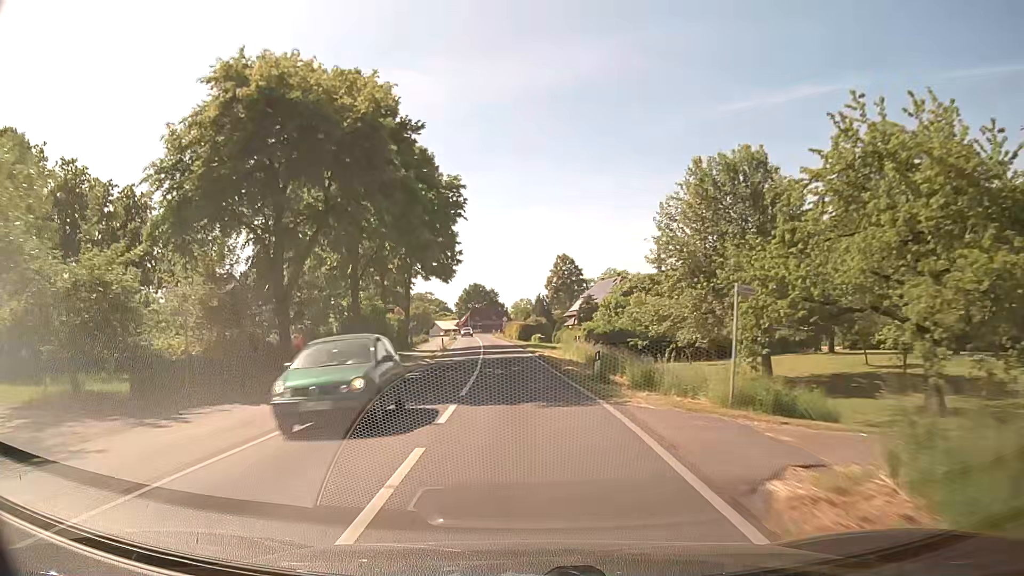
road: secondary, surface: asphalt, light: Day
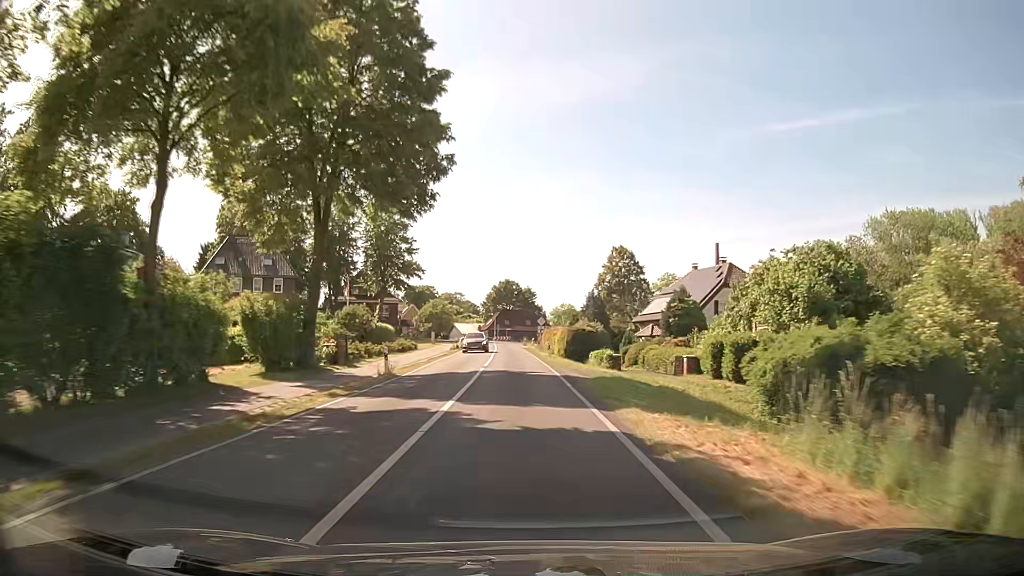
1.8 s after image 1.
(-1.3, +35.5) m; -4°
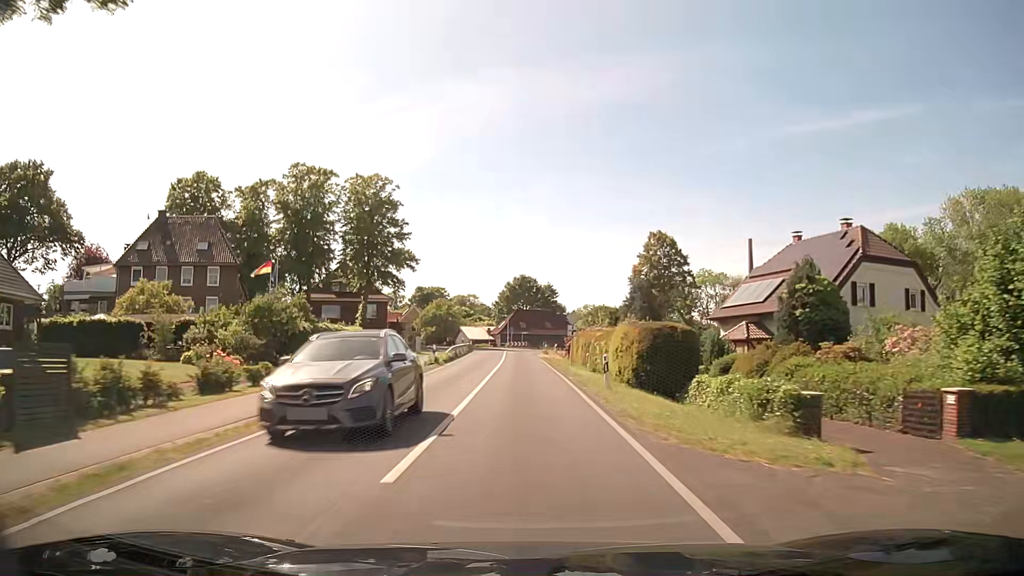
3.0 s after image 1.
(-0.1, +22.2) m; -1°
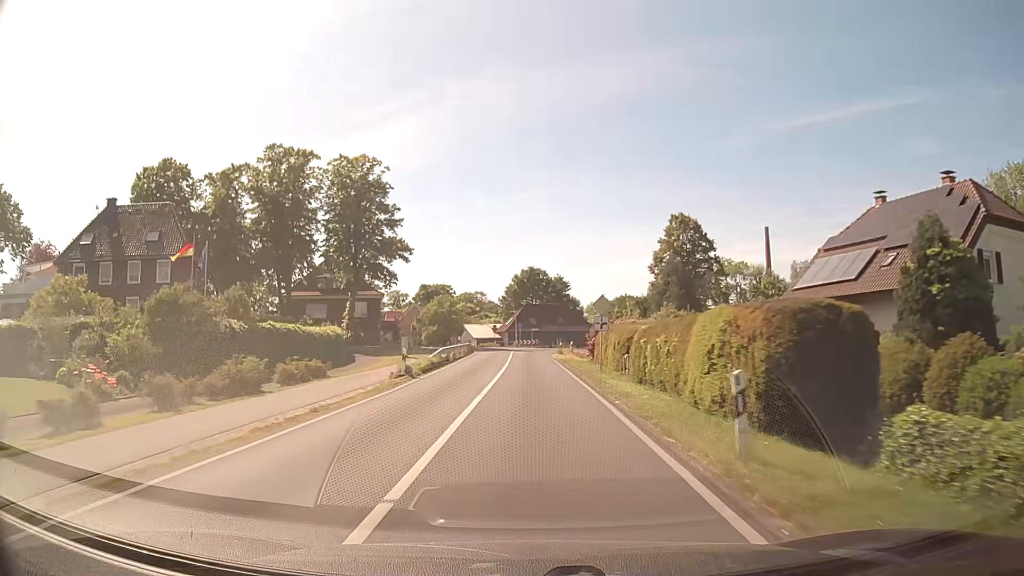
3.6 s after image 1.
(0.0, +10.6) m; -1°
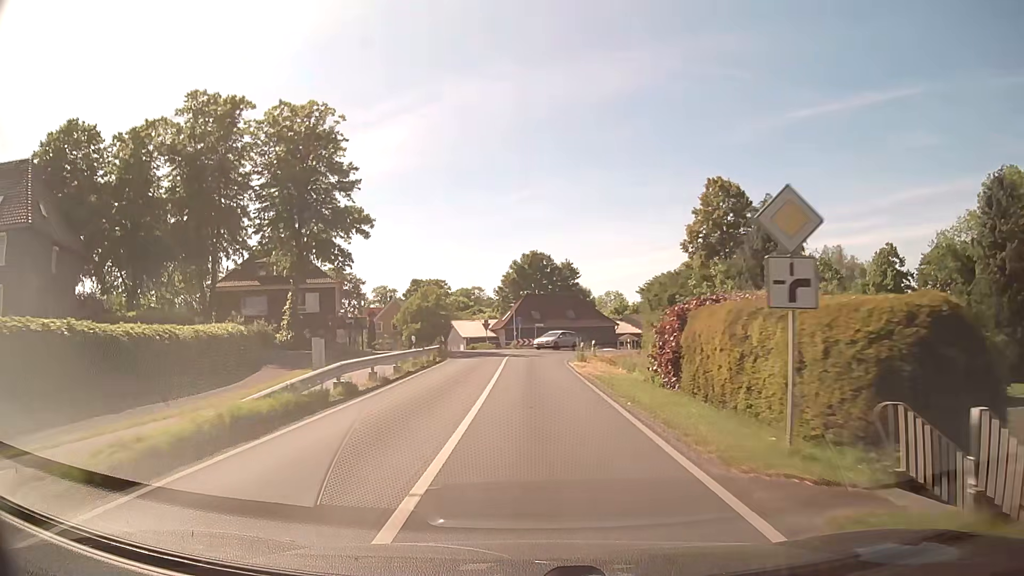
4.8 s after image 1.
(-0.2, +19.6) m; -1°
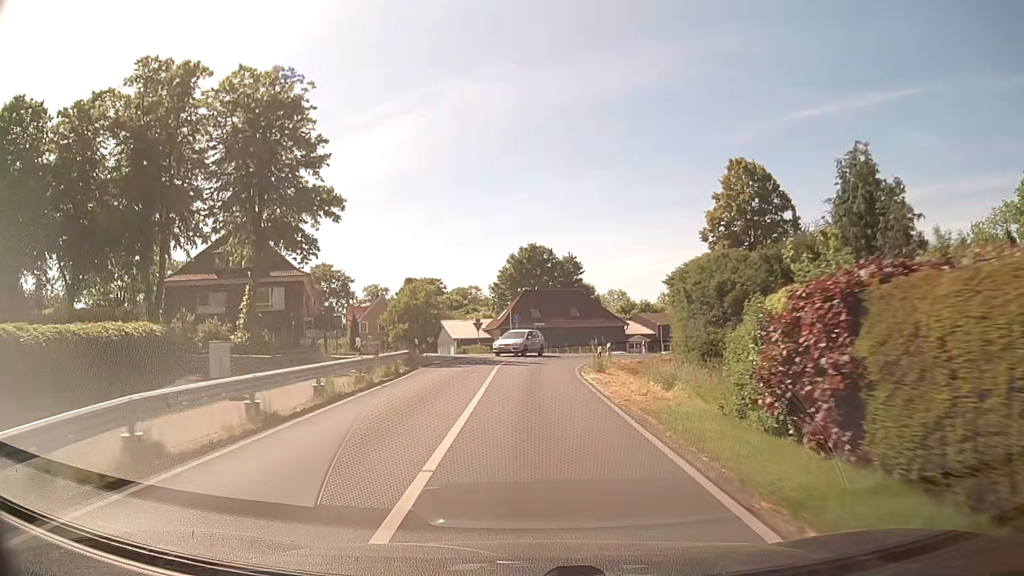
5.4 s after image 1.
(0.0, +8.9) m; 0°
